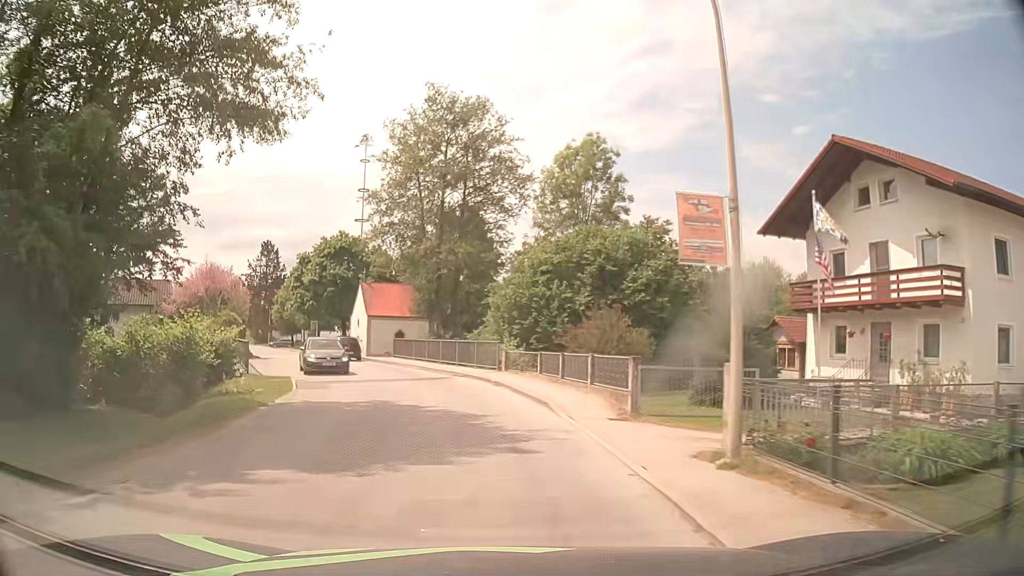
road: tertiary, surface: asphalt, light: Day
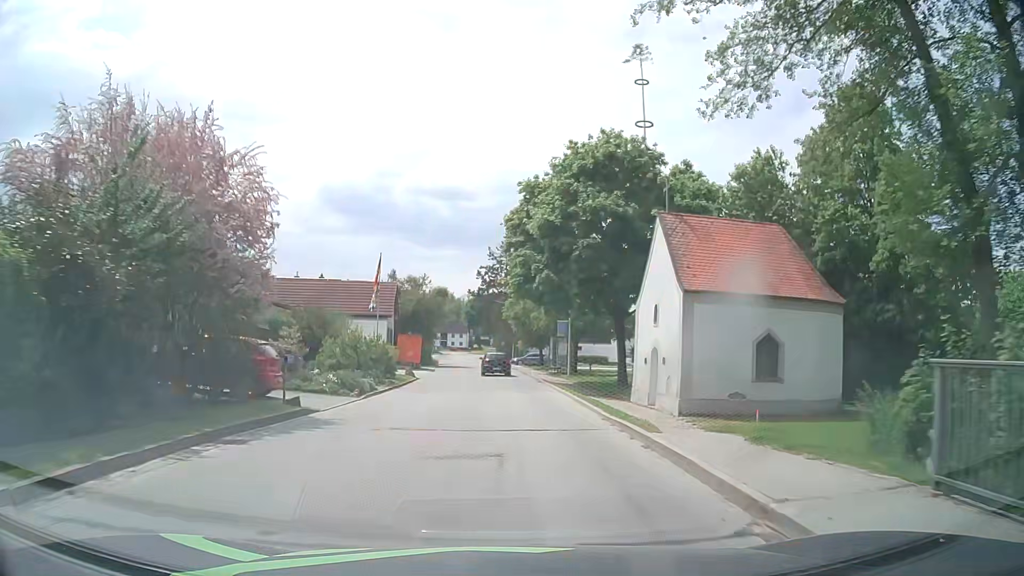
(-7.2, +33.5) m; -24°
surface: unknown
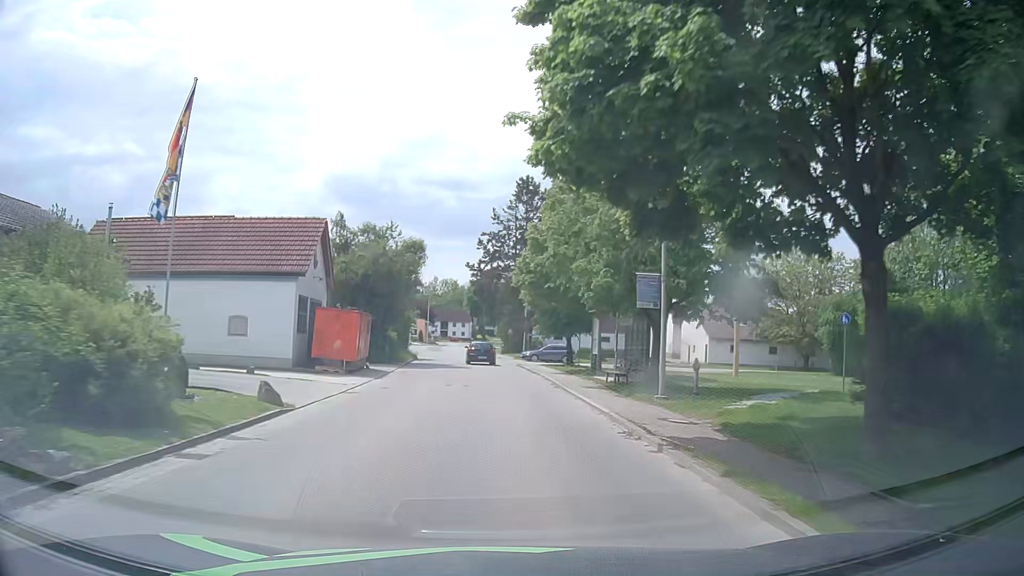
(-0.3, +21.8) m; -1°
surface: asphalt
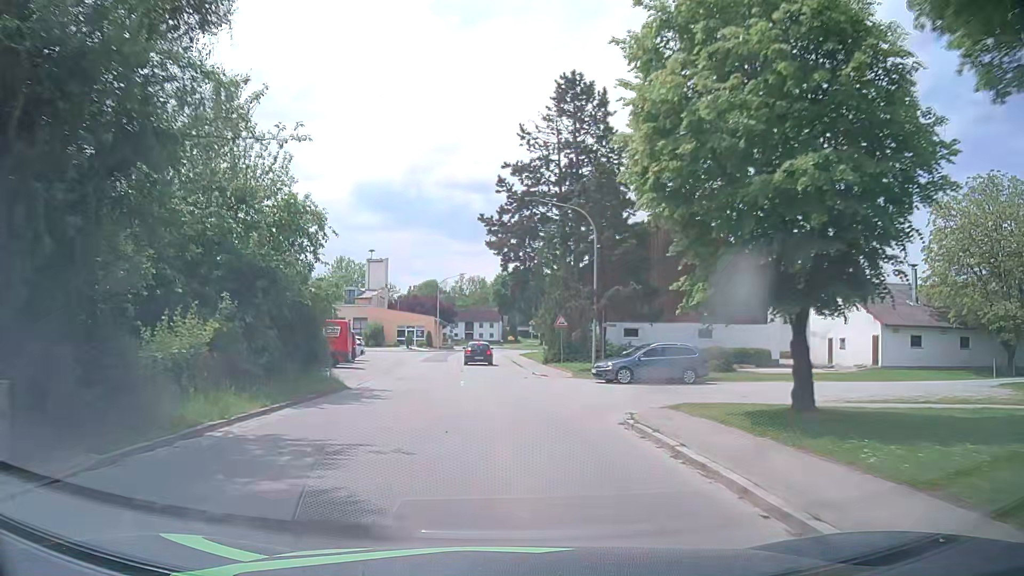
(-0.3, +30.4) m; -2°
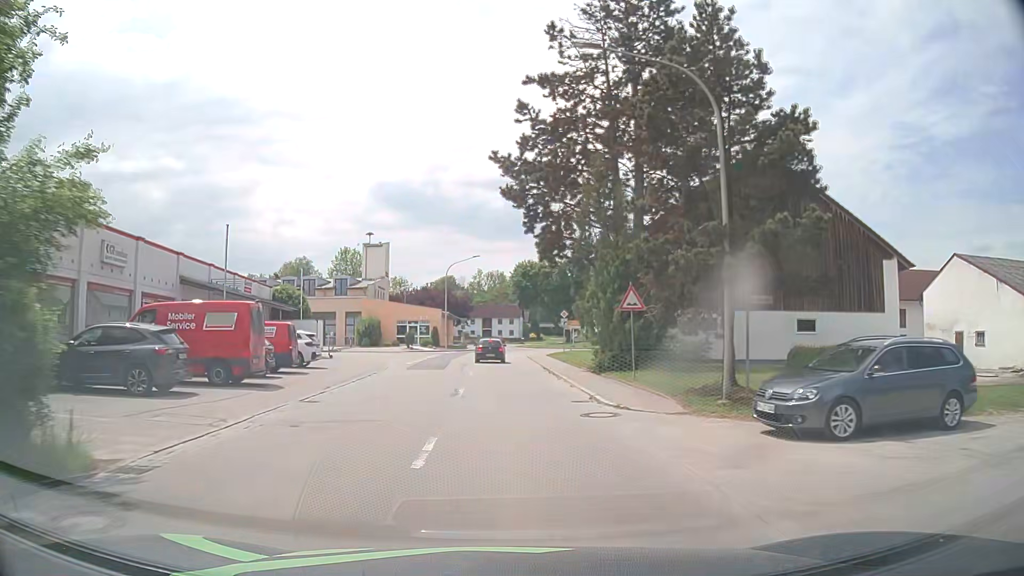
(-0.2, +15.1) m; -2°
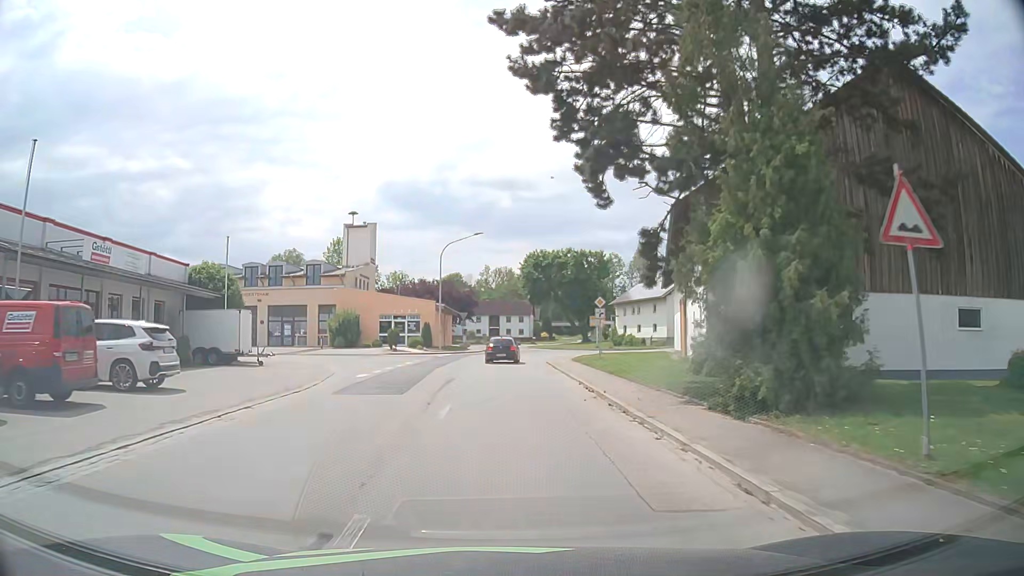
(0.0, +14.3) m; 0°
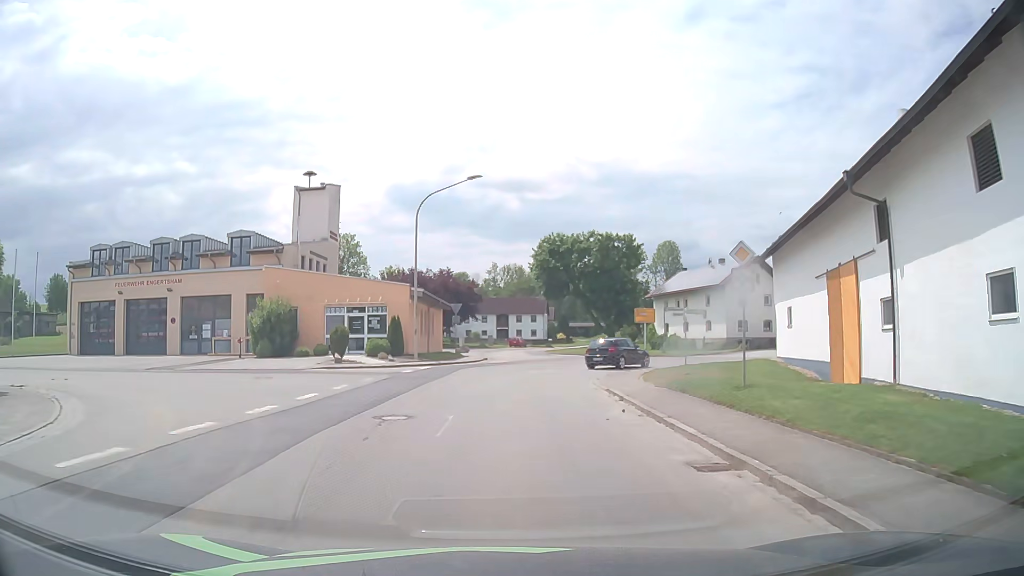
(-0.2, +19.5) m; -1°
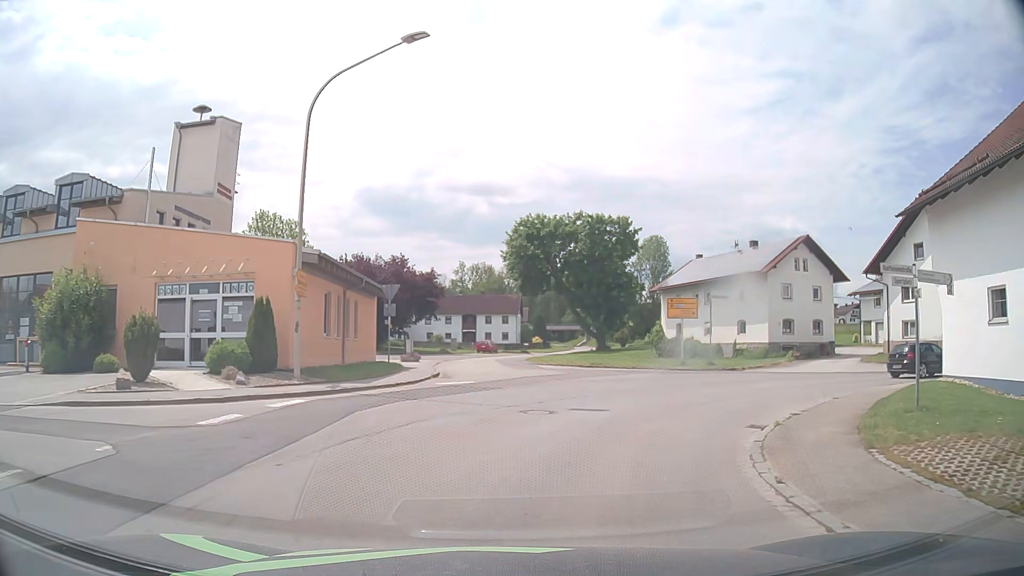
(+0.1, +16.8) m; +2°
